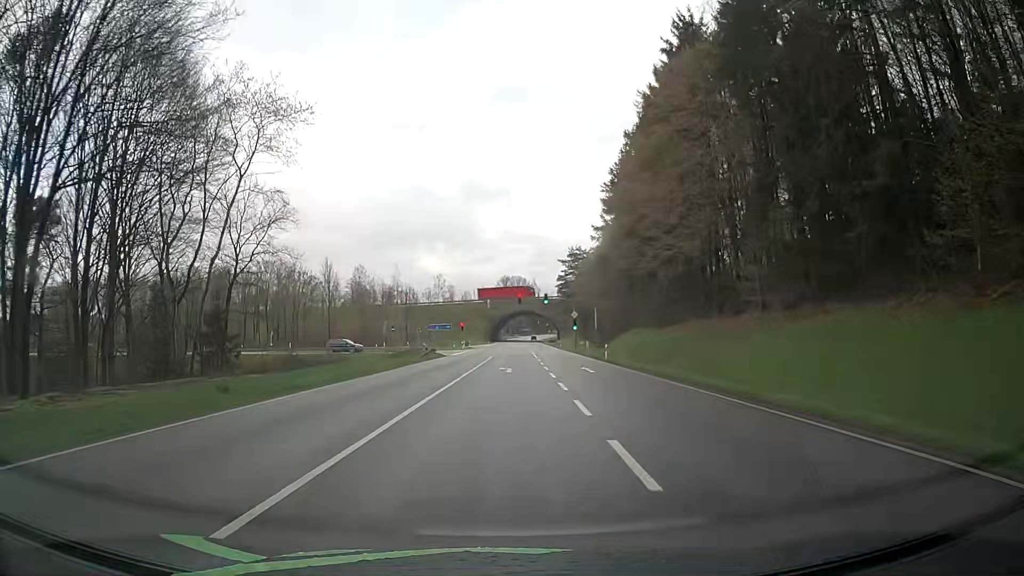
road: secondary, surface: asphalt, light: Day
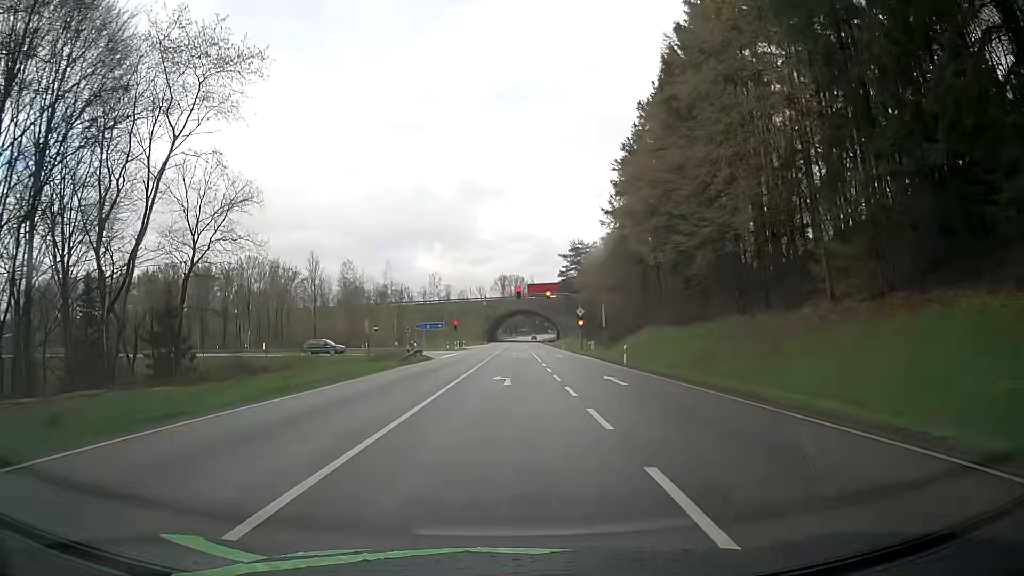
(0.0, +7.9) m; +1°
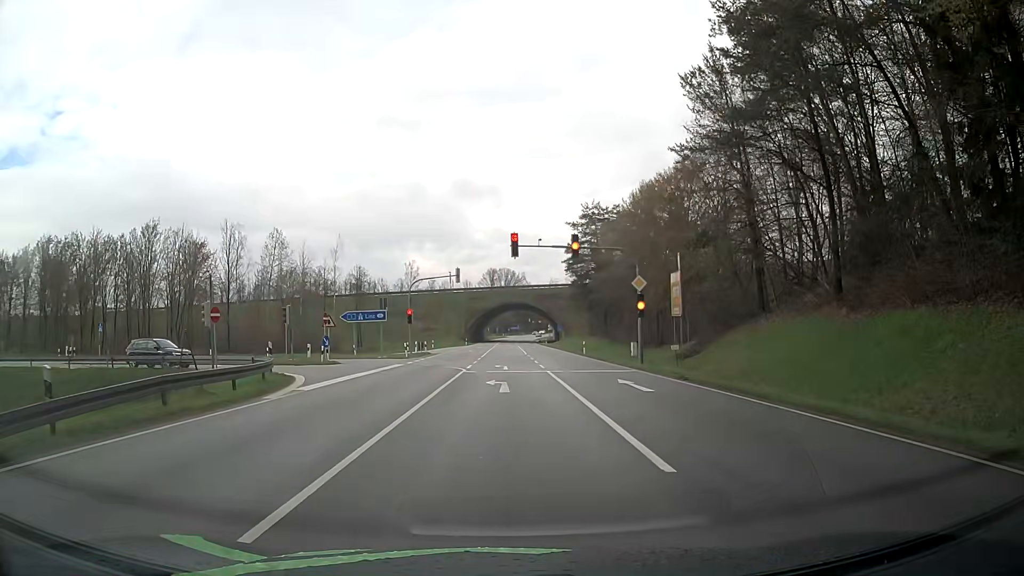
(-0.2, +32.9) m; +1°
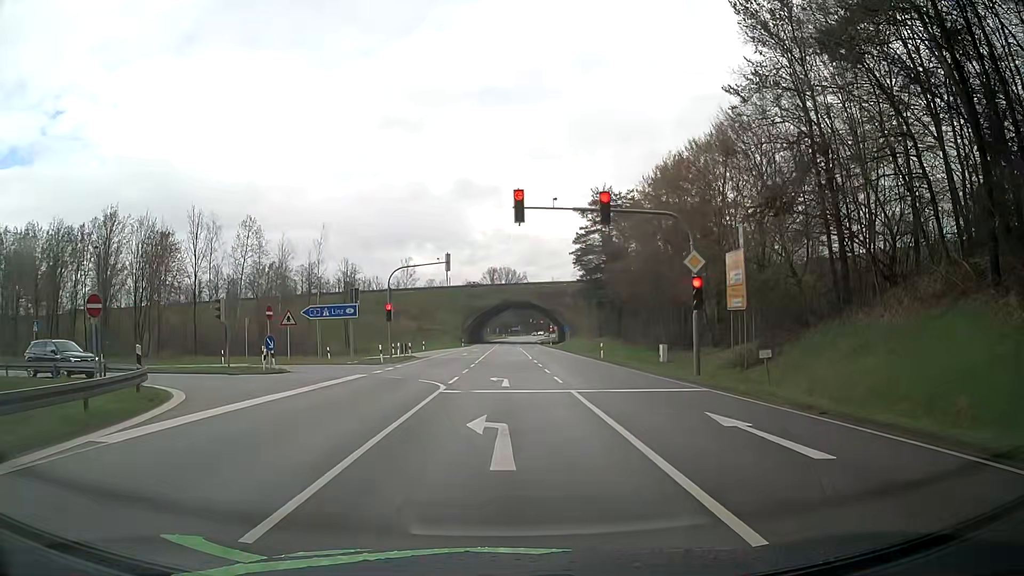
(-0.1, +9.5) m; -1°
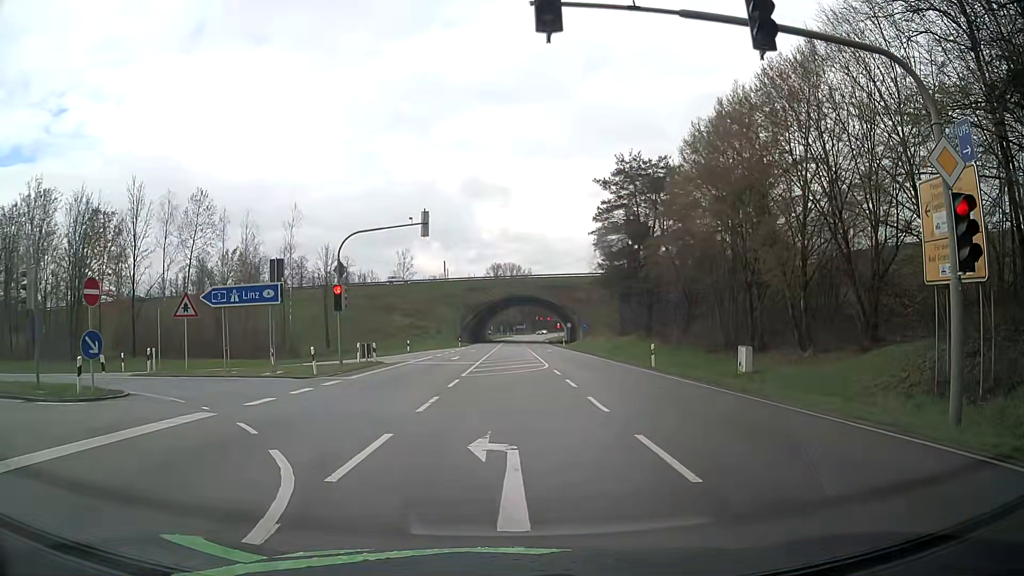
(0.0, +13.8) m; -1°
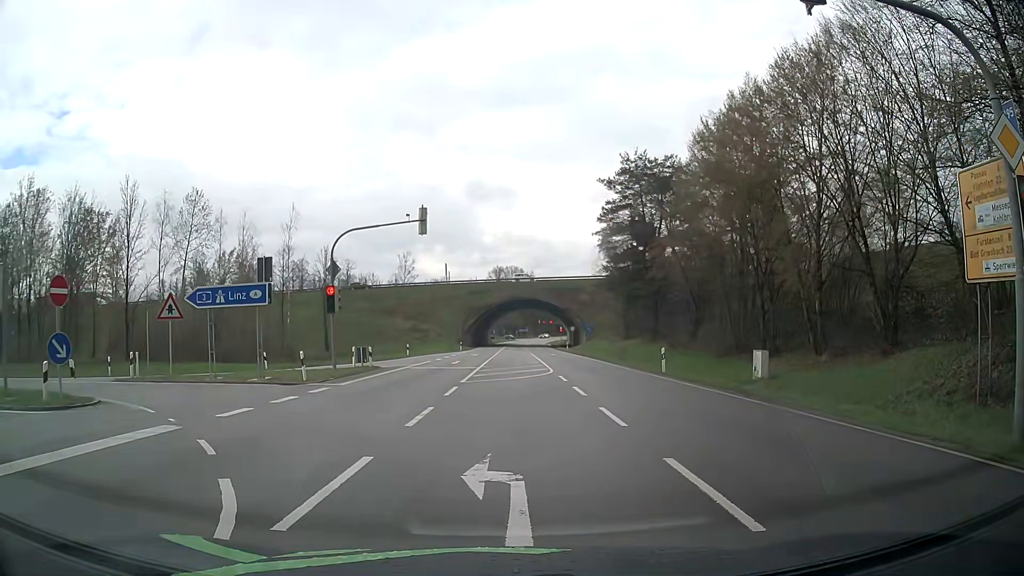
(0.0, +1.5) m; +2°
